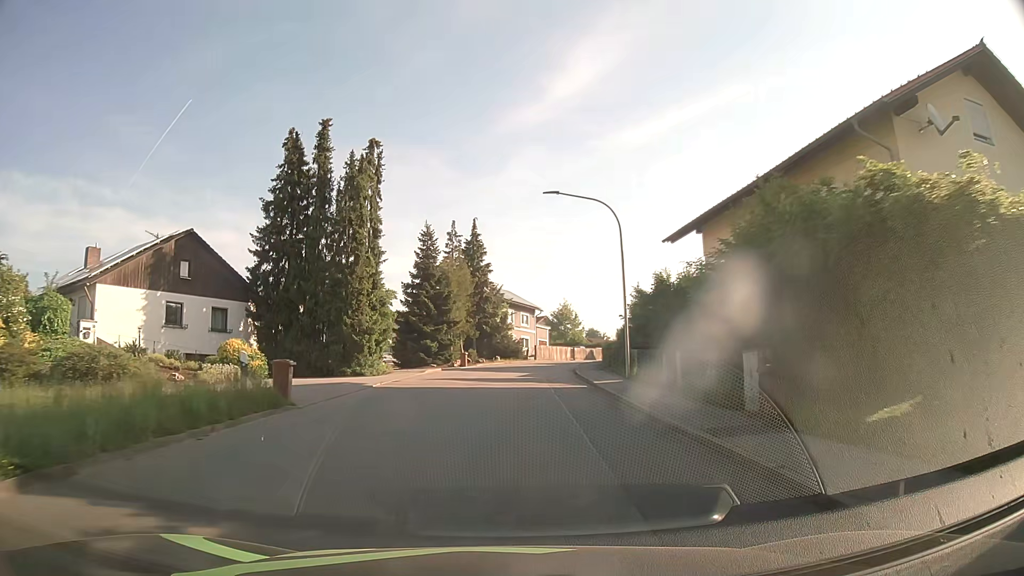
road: tertiary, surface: asphalt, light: Day
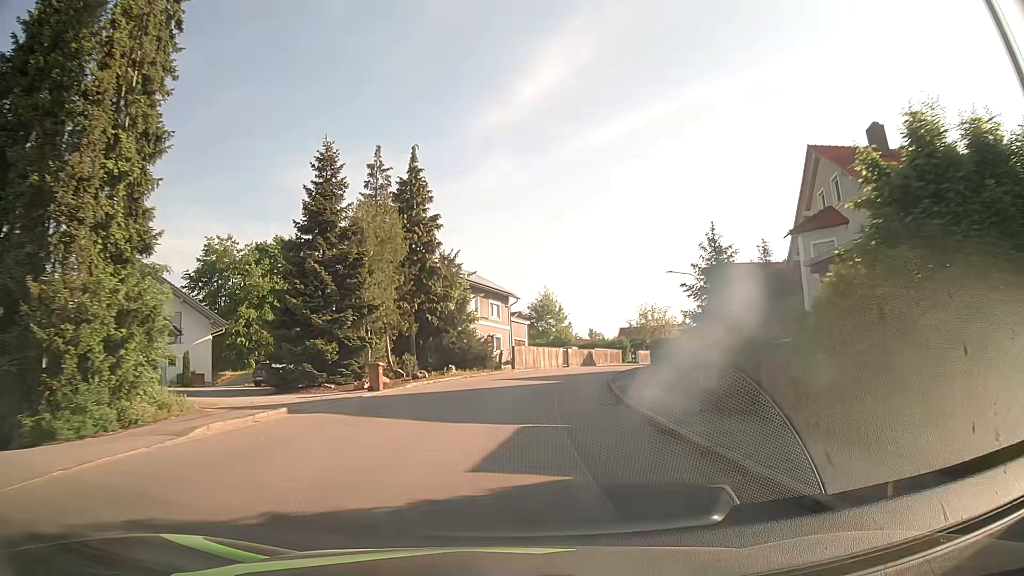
(+0.4, +22.4) m; +3°
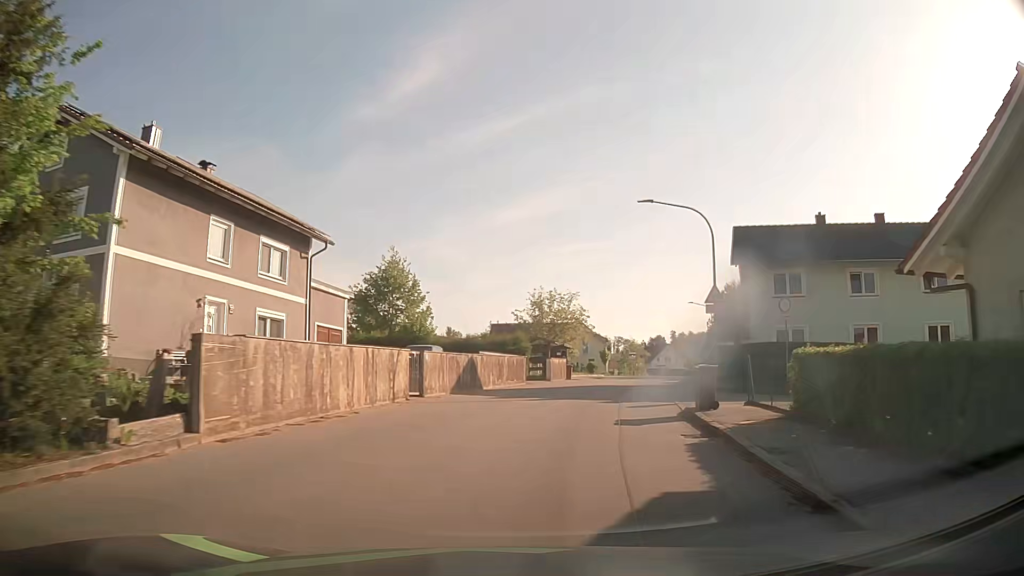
(+2.3, +29.3) m; +12°
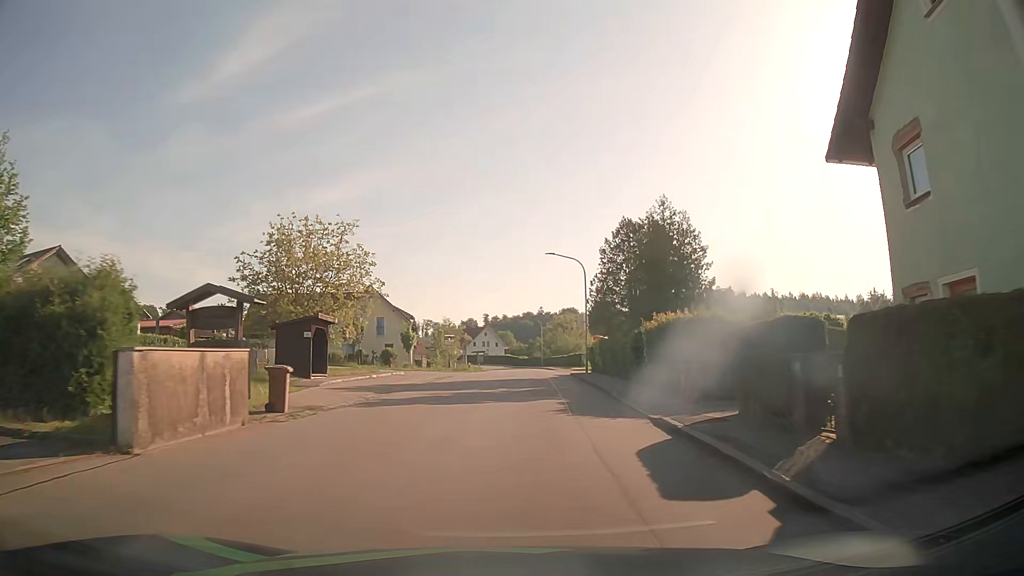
(+4.4, +28.9) m; +17°
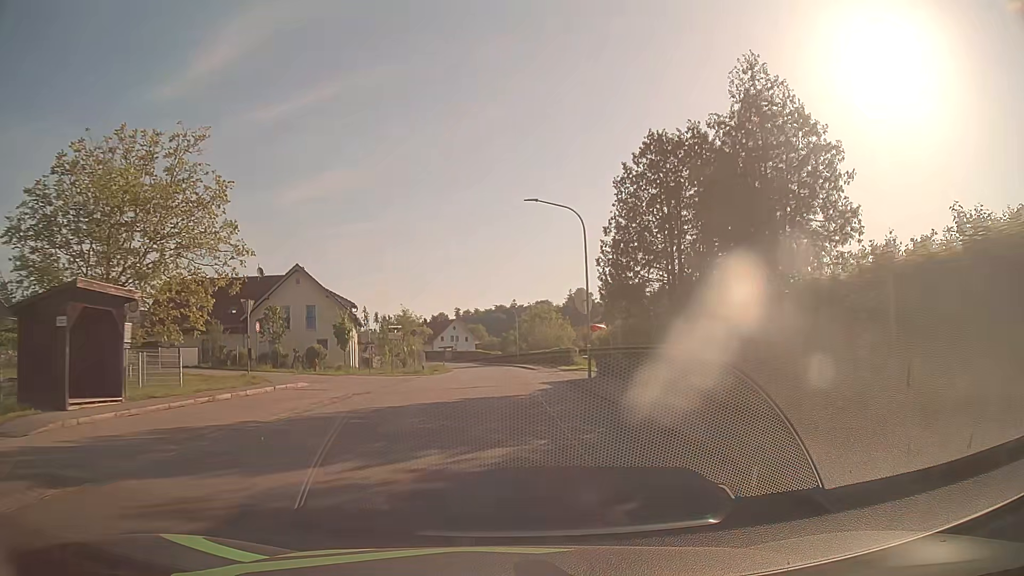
(+0.4, +15.1) m; +3°
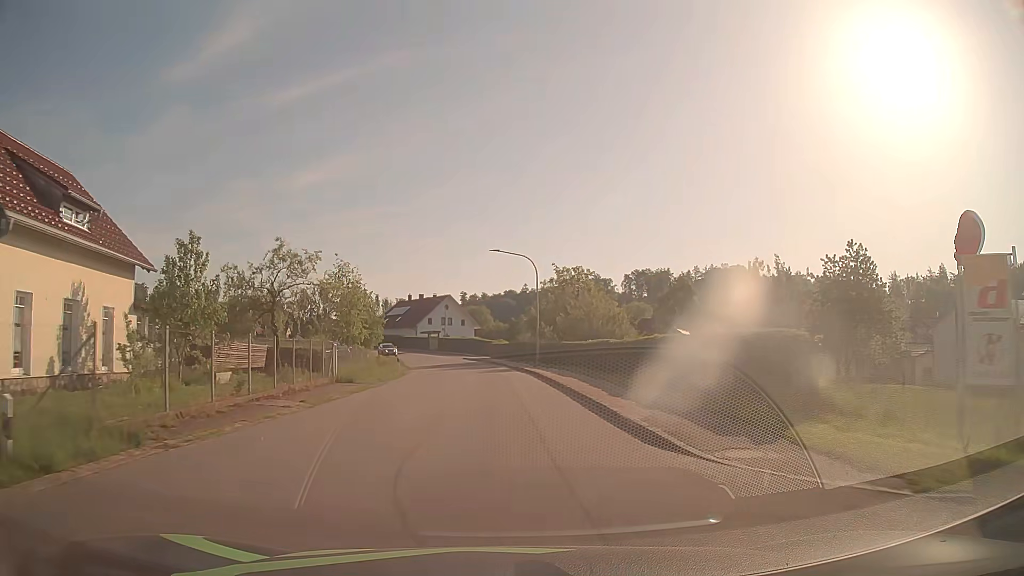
(-0.3, +39.5) m; -1°
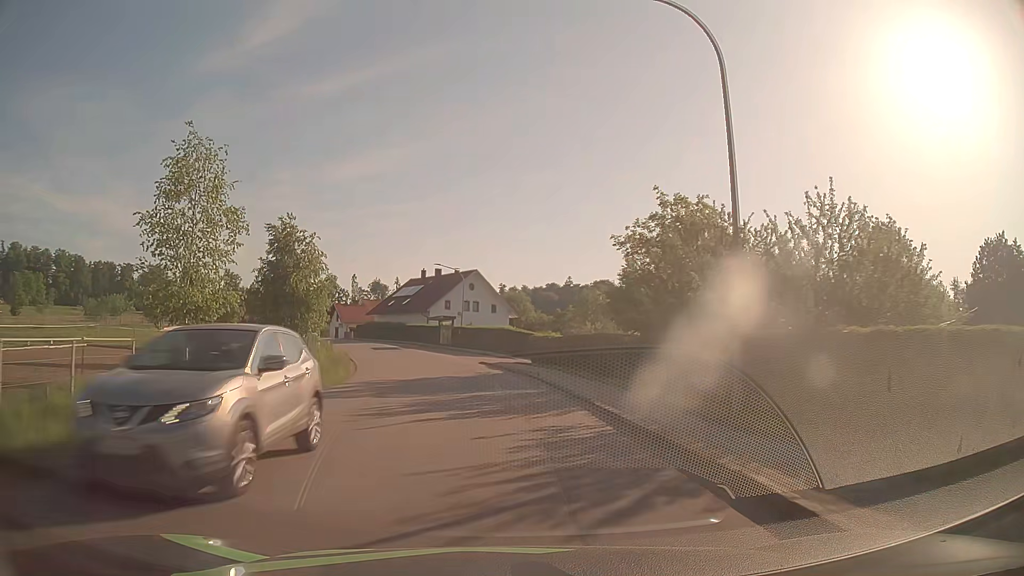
(-0.8, +32.0) m; -3°
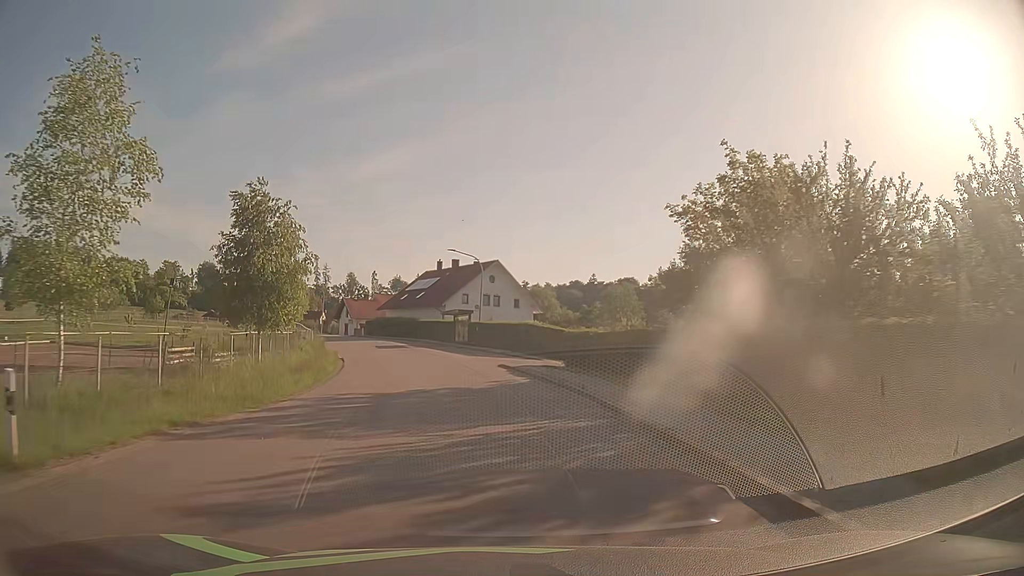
(-0.1, +8.0) m; -2°
(0, +10) (-1, +20) (-3, +30) (-5, +40) (-8, +49) (-11, +59) (-15, +68) (-19, +77) (-24, +86) (-29, +94) m
